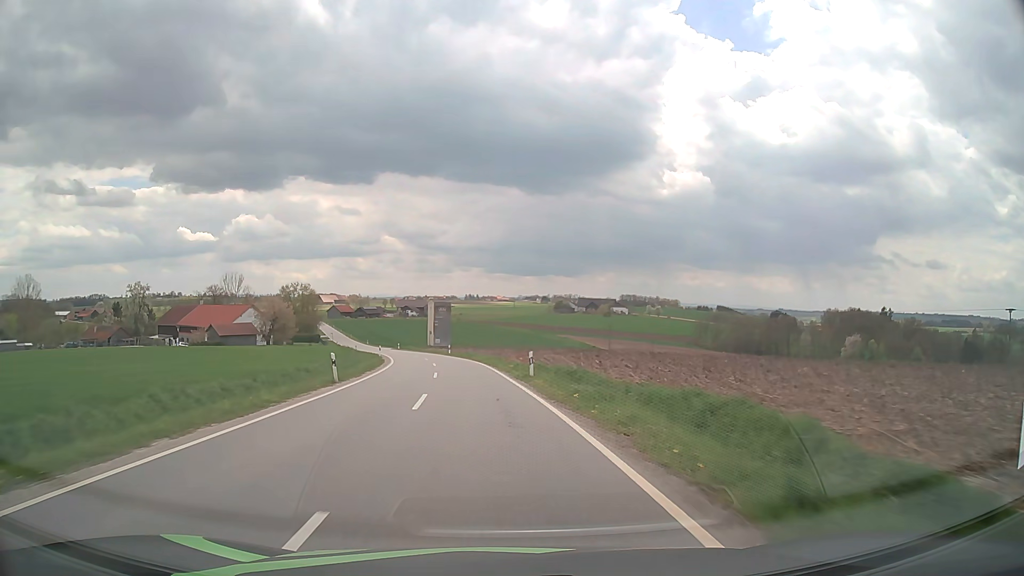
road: tertiary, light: Day
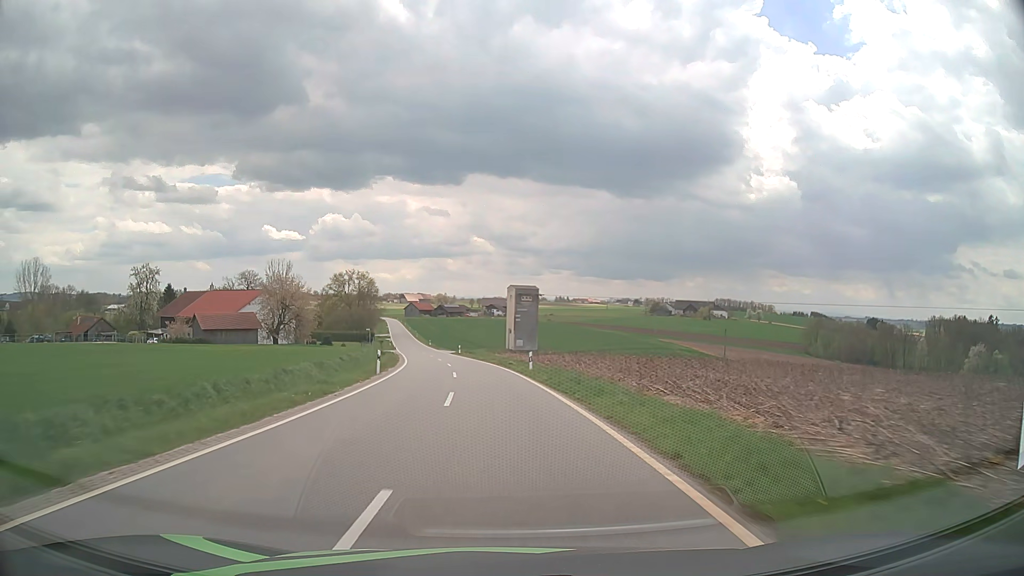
(-2.5, +35.8) m; -8°
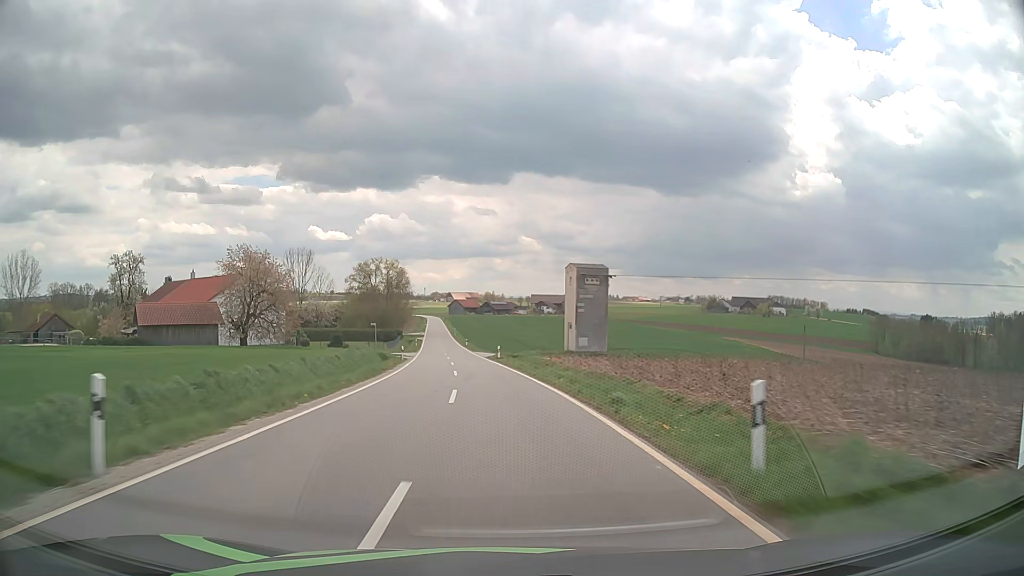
(-0.8, +24.1) m; -4°
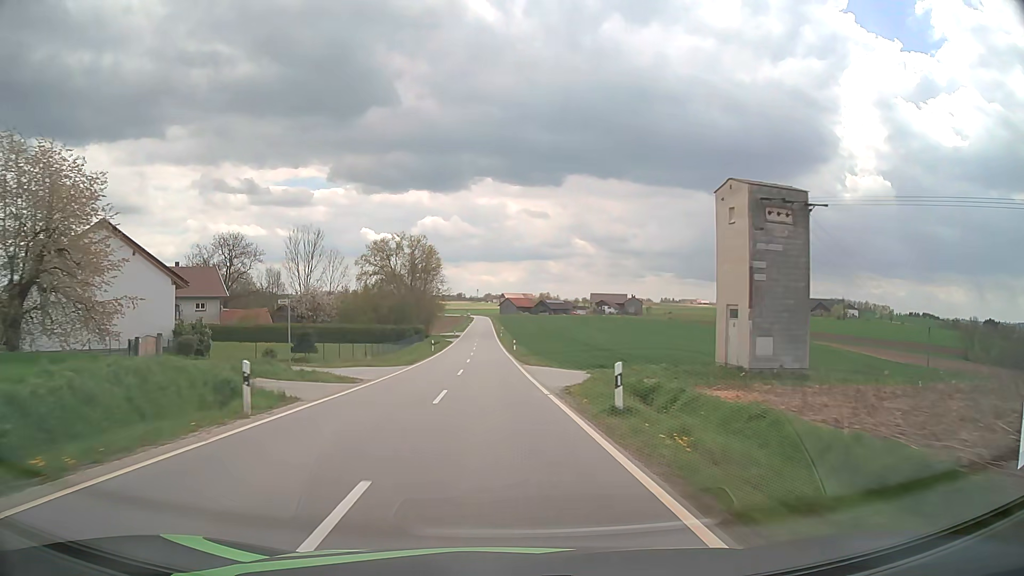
(-1.6, +36.6) m; -5°
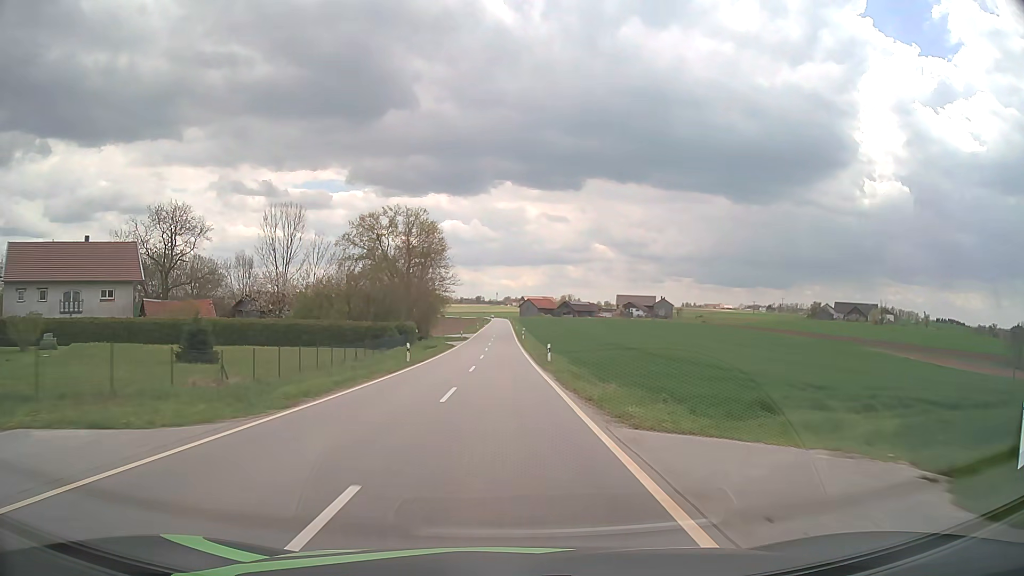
(-0.4, +24.7) m; -2°
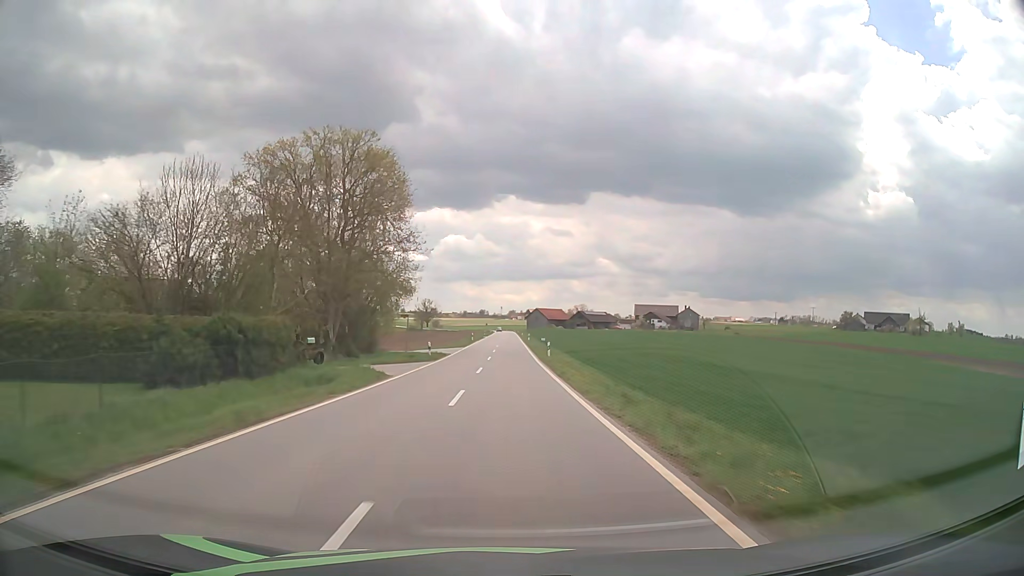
(-0.2, +37.2) m; 0°
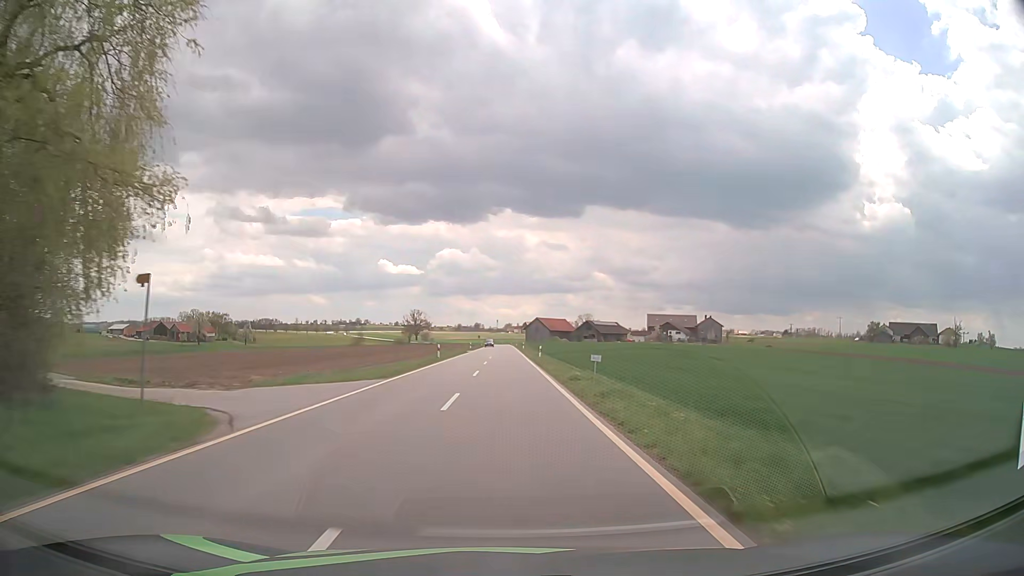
(+0.2, +37.2) m; 0°
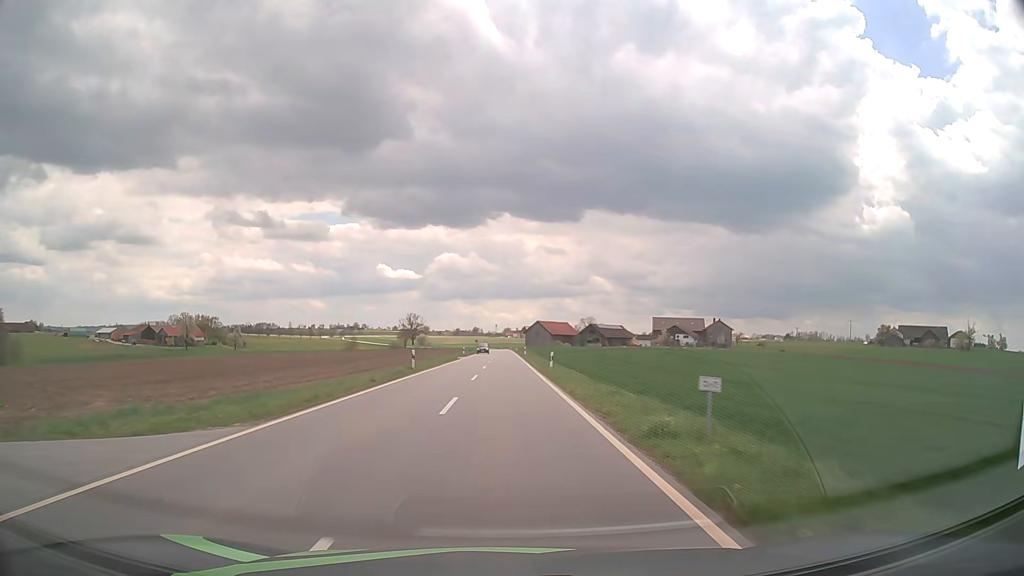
(0.0, +12.5) m; 0°
(0, +10) (0, +20) (0, +30) (0, +40) (0, +50) (0, +60) (0, +70) (0, +80) (0, +90) (0, +100) m
